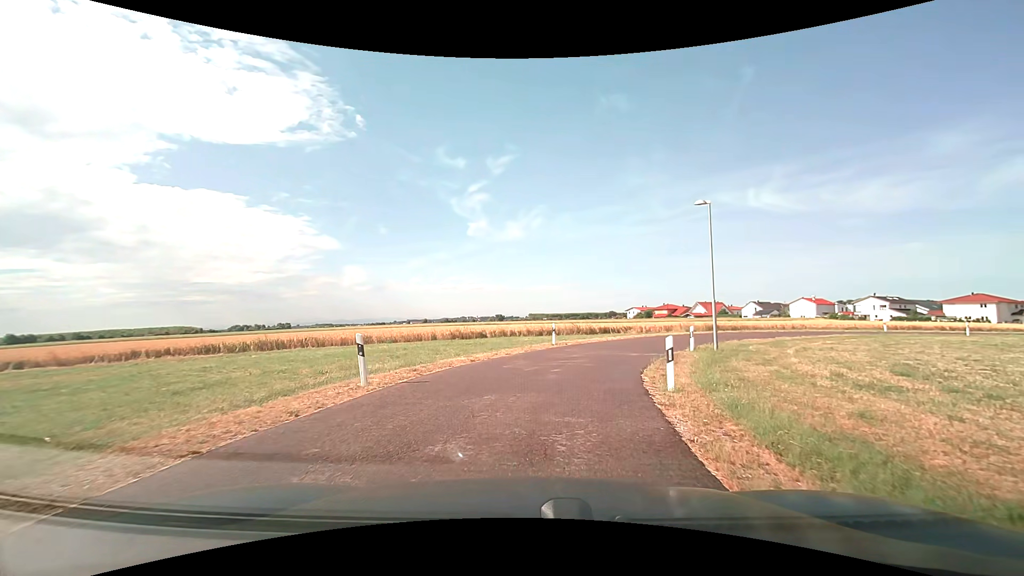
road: residential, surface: asphalt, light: Day
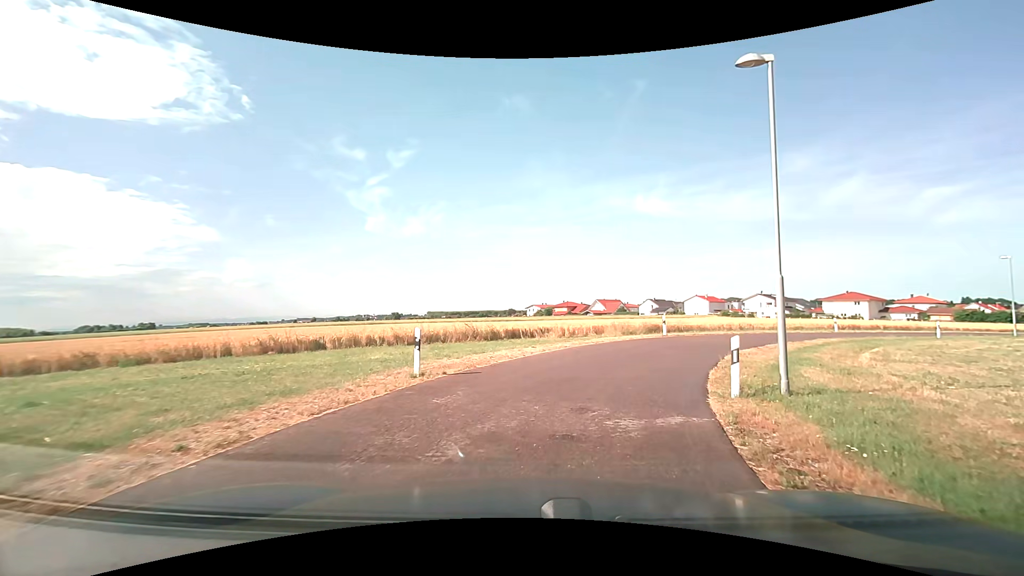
(+1.1, +12.5) m; +12°
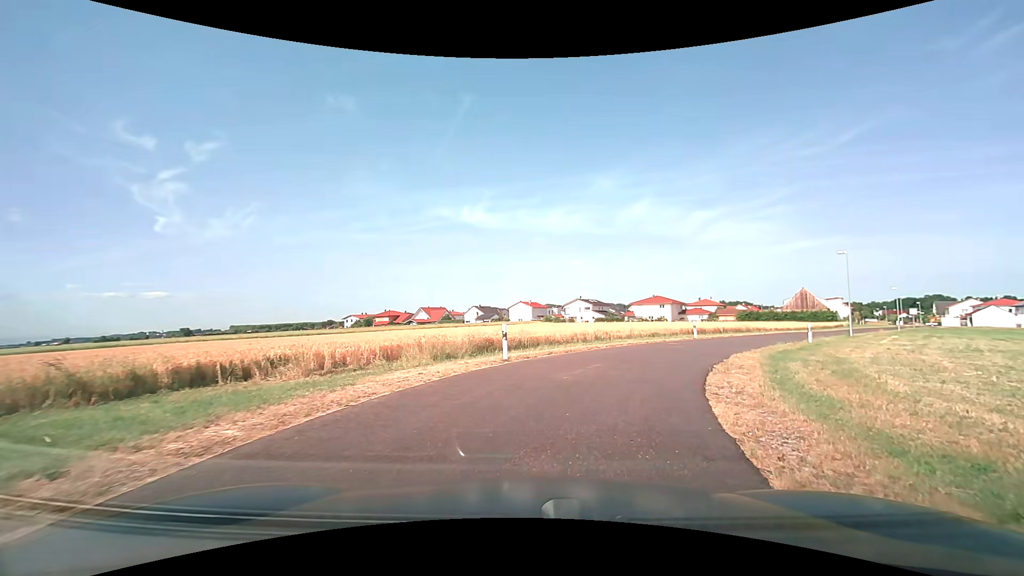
(+2.1, +12.4) m; +19°
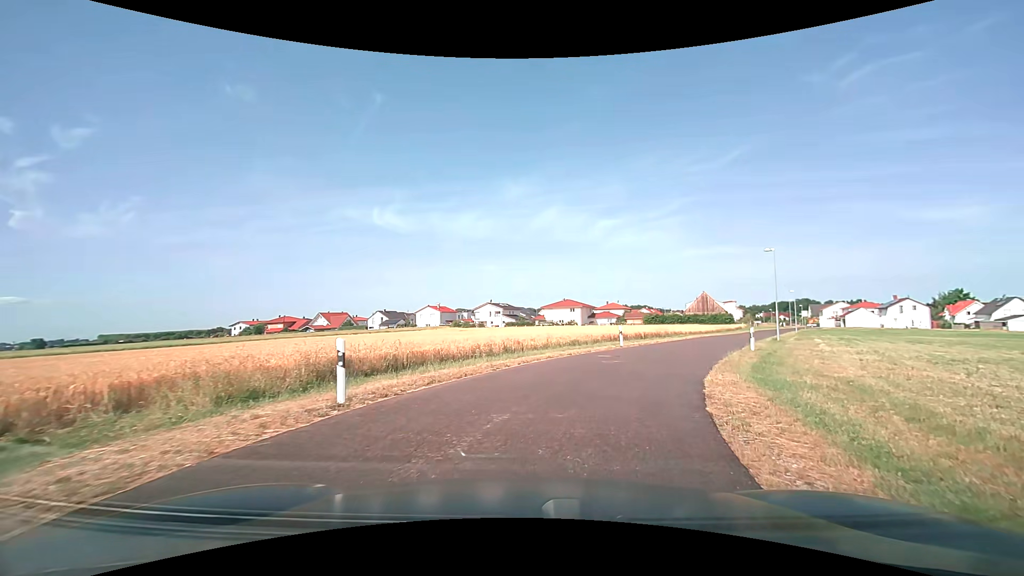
(+0.5, +6.3) m; +10°
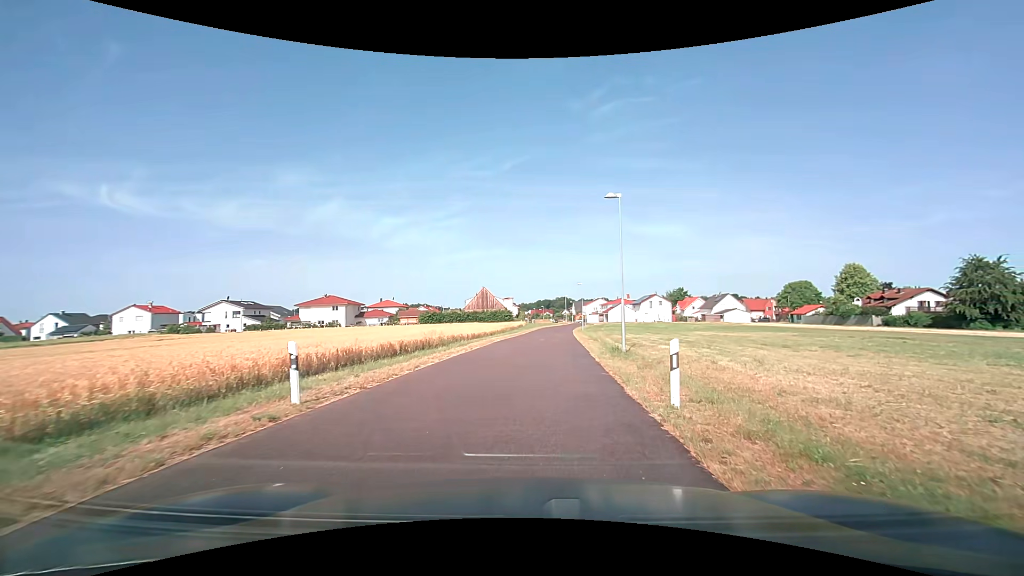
(+3.9, +17.5) m; +25°
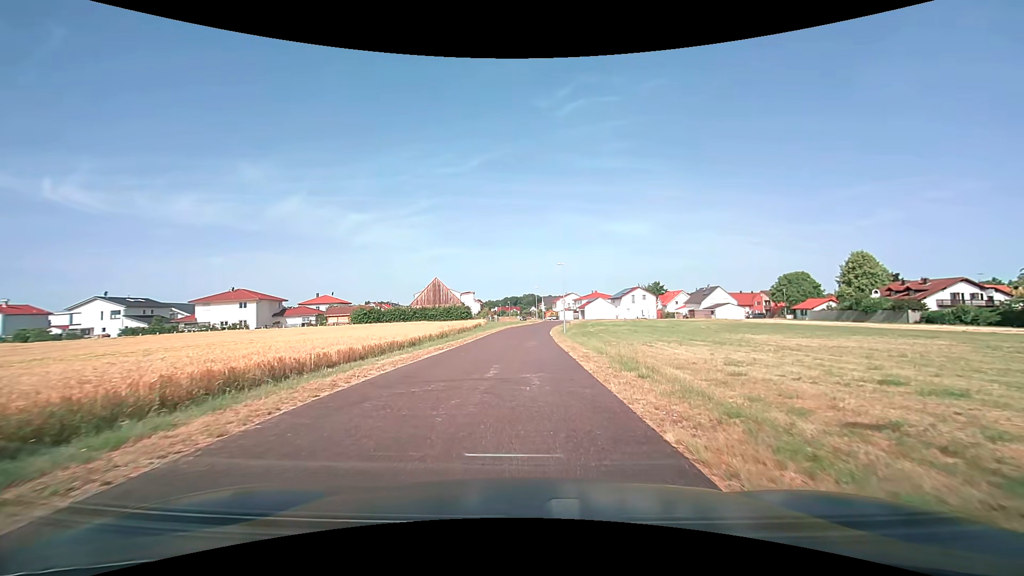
(+0.9, +20.9) m; +4°
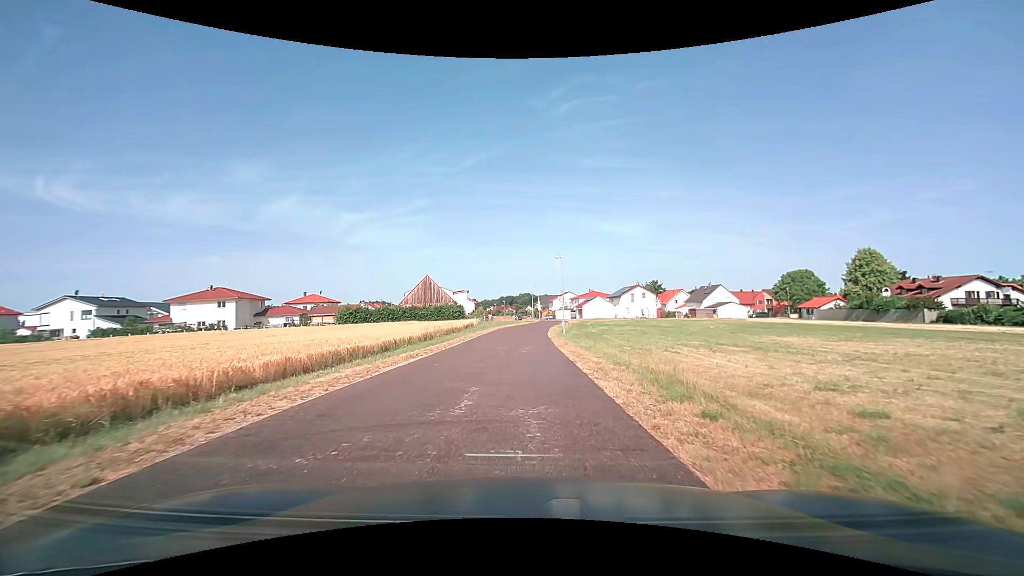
(0.0, +4.4) m; 0°
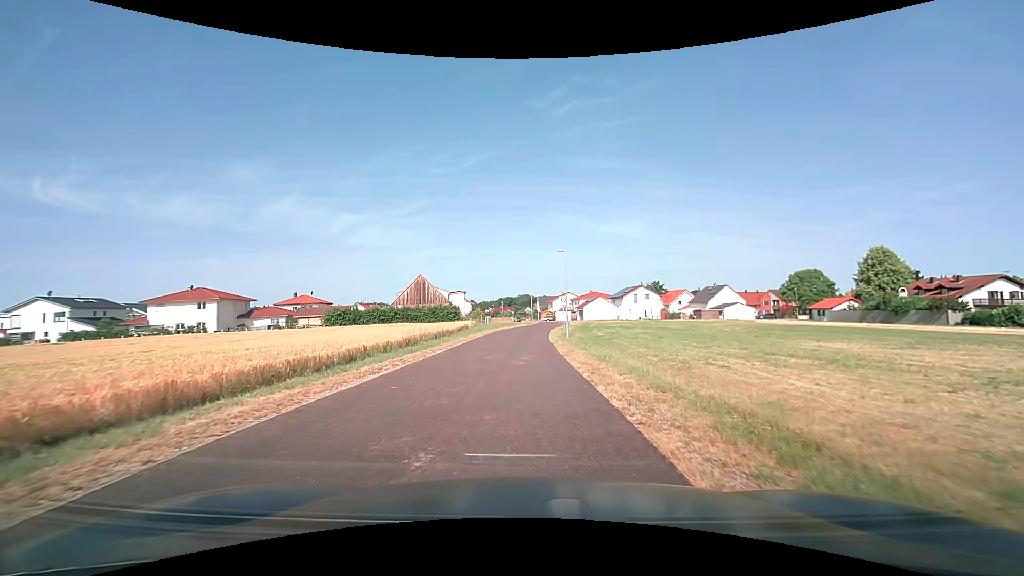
(0.0, +4.4) m; 0°
(0, +10) (0, +20) (0, +30) (0, +40) (+1, +50) (+3, +60) (+4, +70) (+5, +80) (+5, +90) (+4, +100) m
